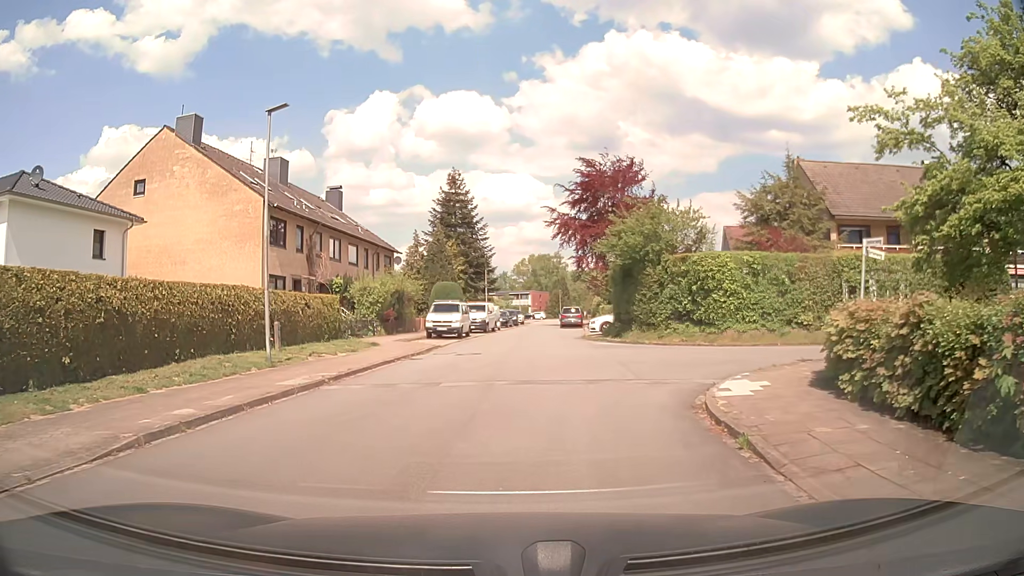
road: residential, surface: asphalt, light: Day
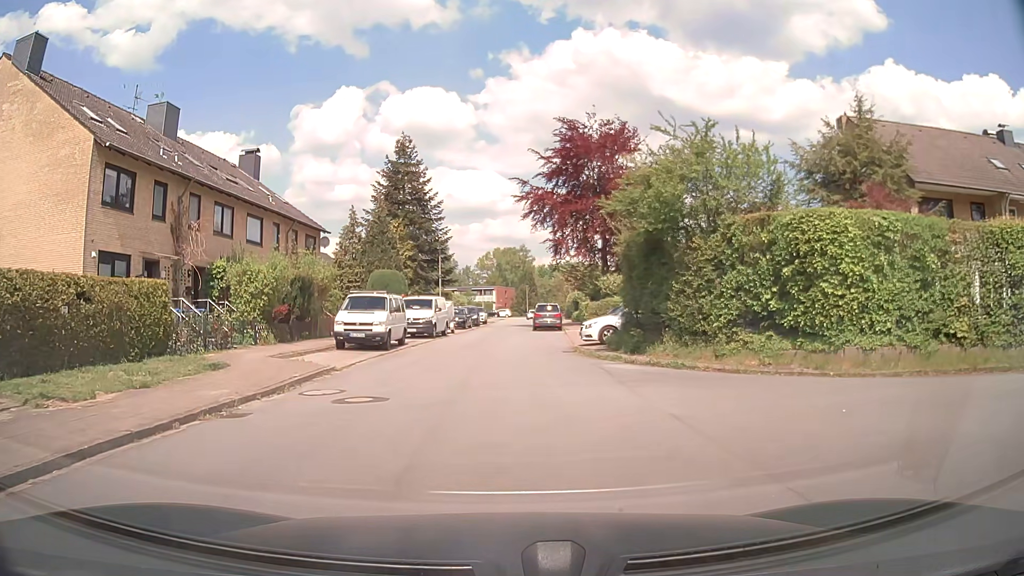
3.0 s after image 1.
(+0.3, +12.0) m; +3°
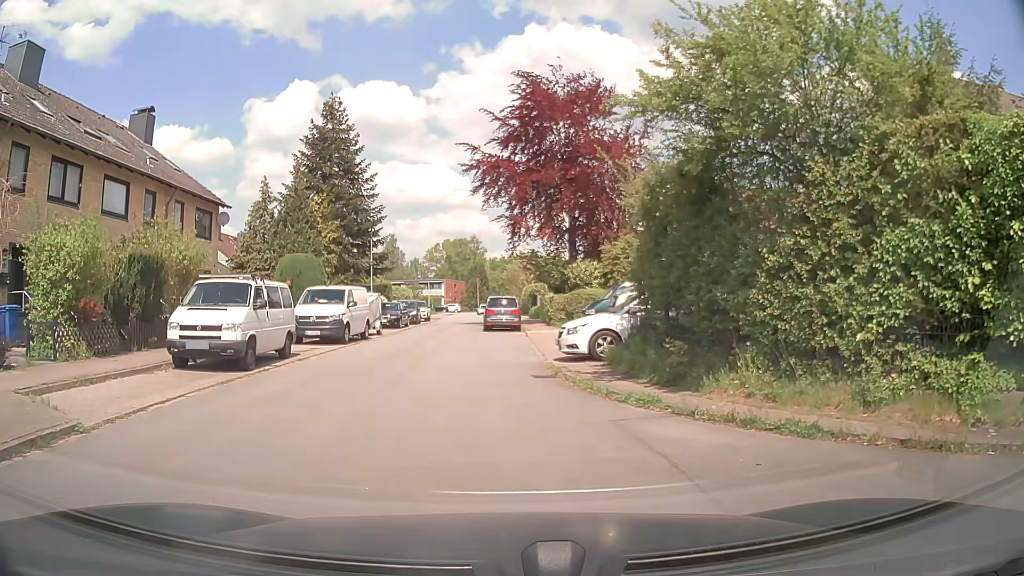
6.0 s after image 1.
(+0.1, +8.5) m; +3°
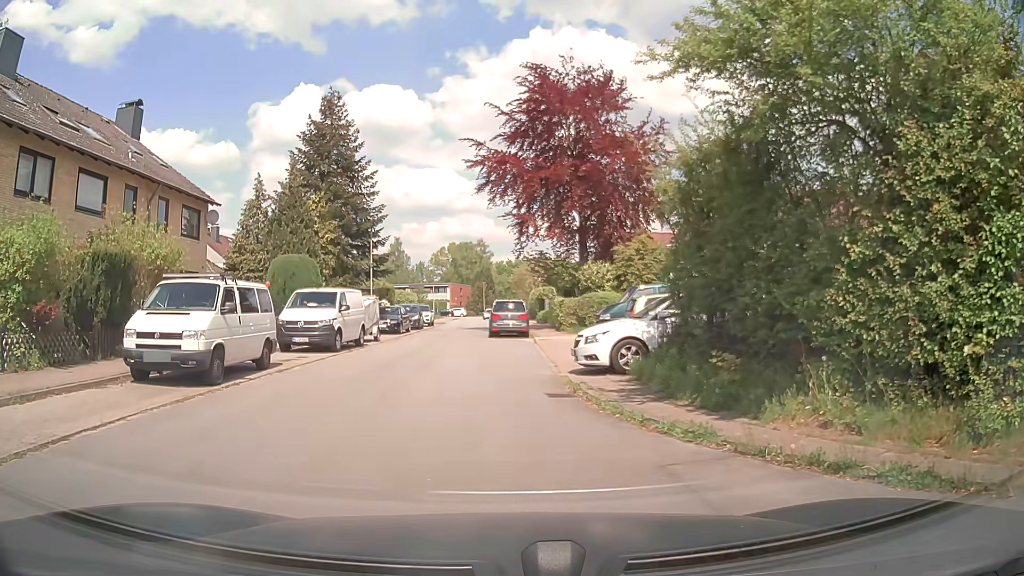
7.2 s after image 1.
(0.0, +2.2) m; 0°
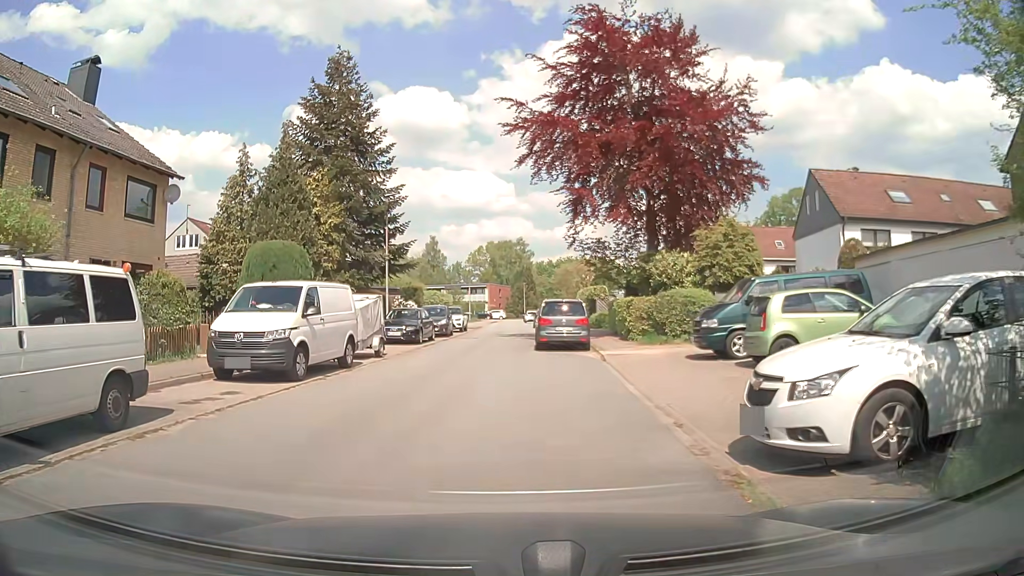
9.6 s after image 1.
(-0.5, +7.9) m; -4°
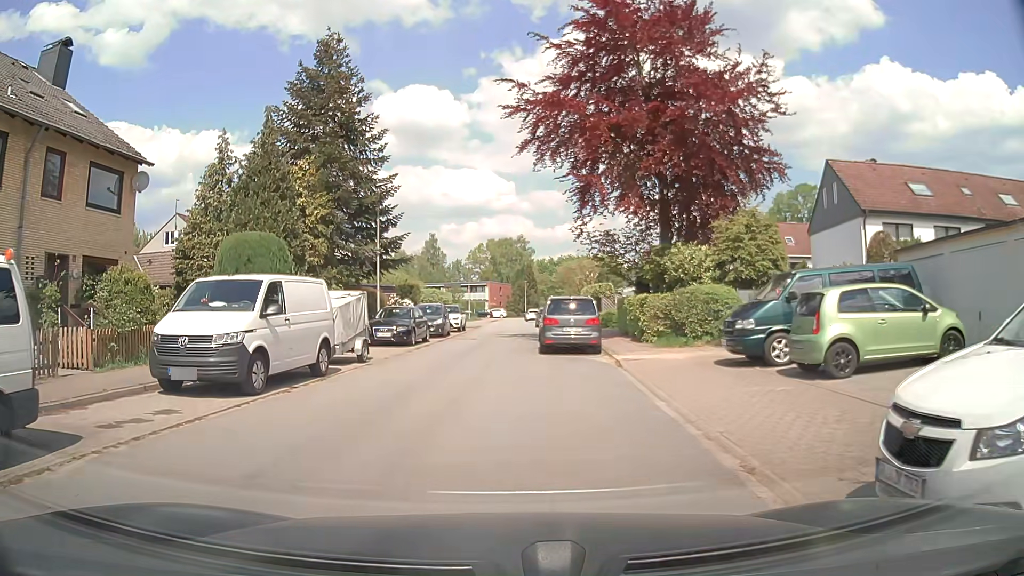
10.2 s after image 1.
(0.0, +2.4) m; -1°
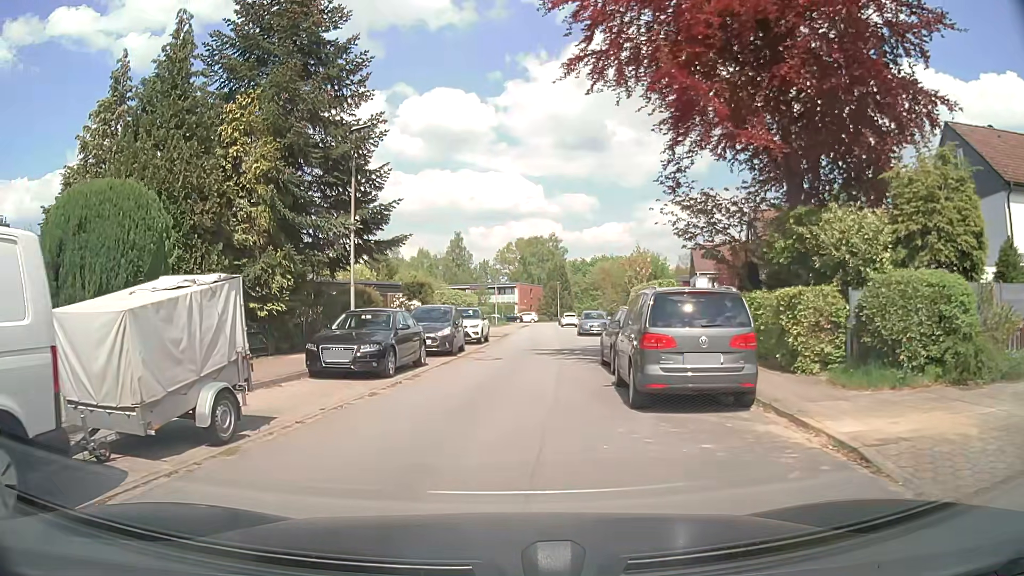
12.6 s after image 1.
(-0.2, +10.3) m; -2°
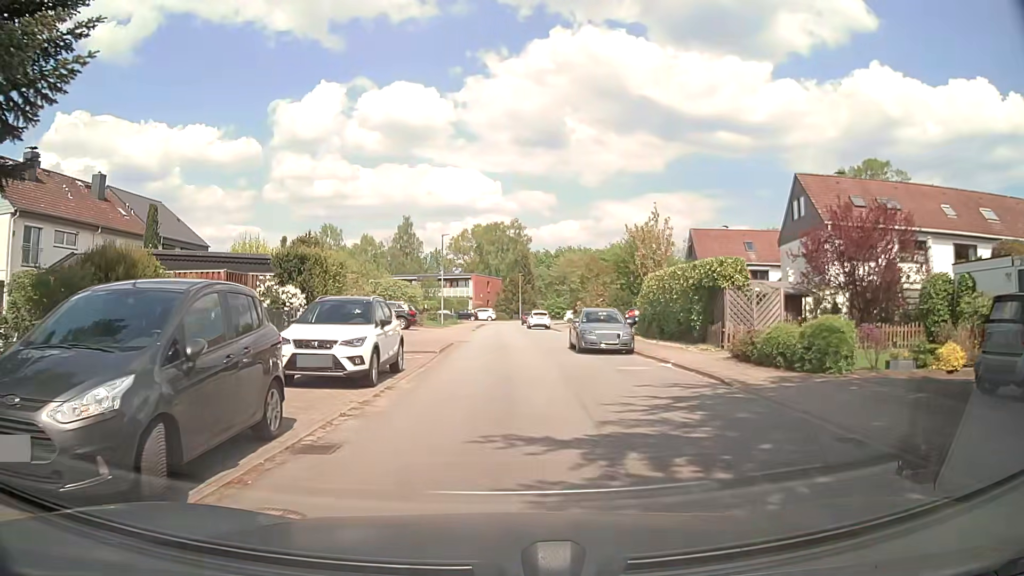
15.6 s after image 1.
(+0.5, +16.7) m; +3°
(0, +10) (0, +20) (0, +30) (0, +40) (0, +50) (0, +60) (0, +70) (+2, +80) (+6, +89) (+11, +98) m
